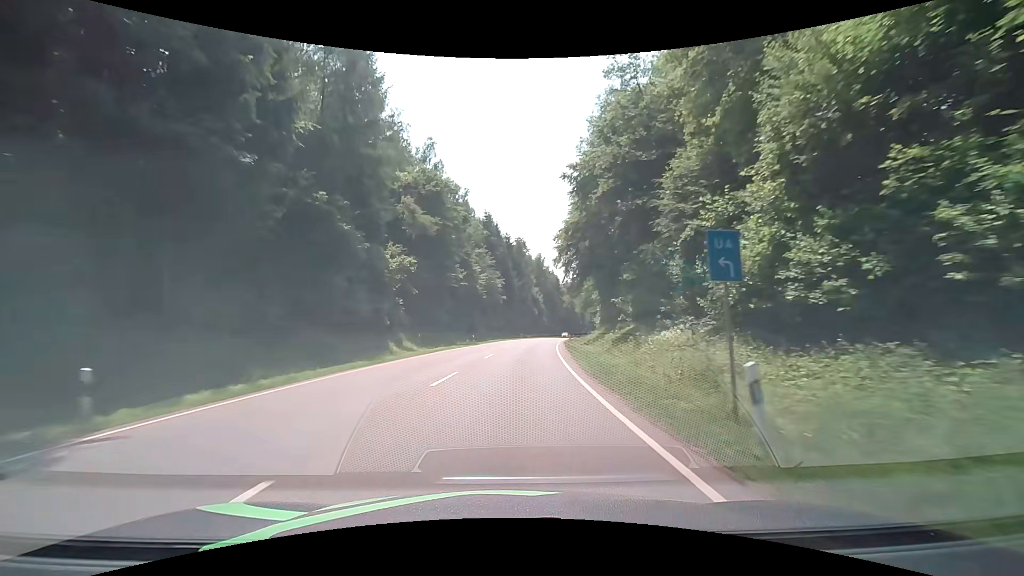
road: secondary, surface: asphalt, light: Day
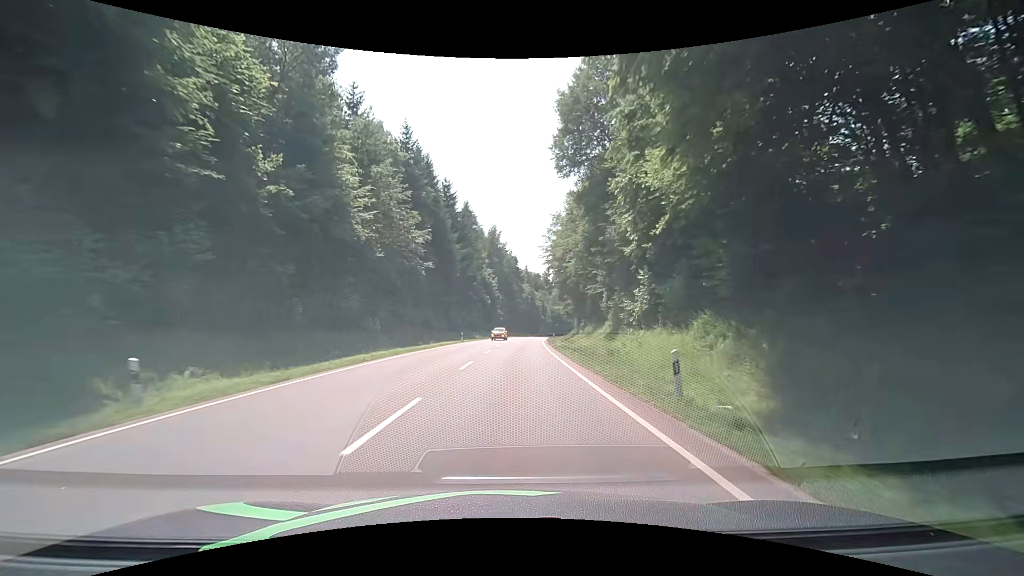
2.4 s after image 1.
(+1.8, +43.2) m; +5°
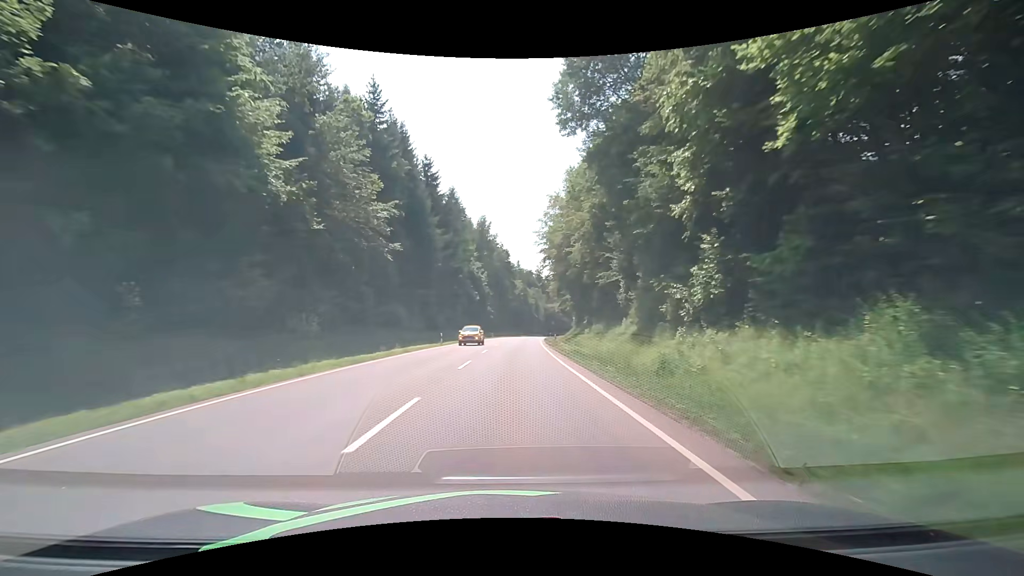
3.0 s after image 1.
(+0.1, +10.8) m; +1°
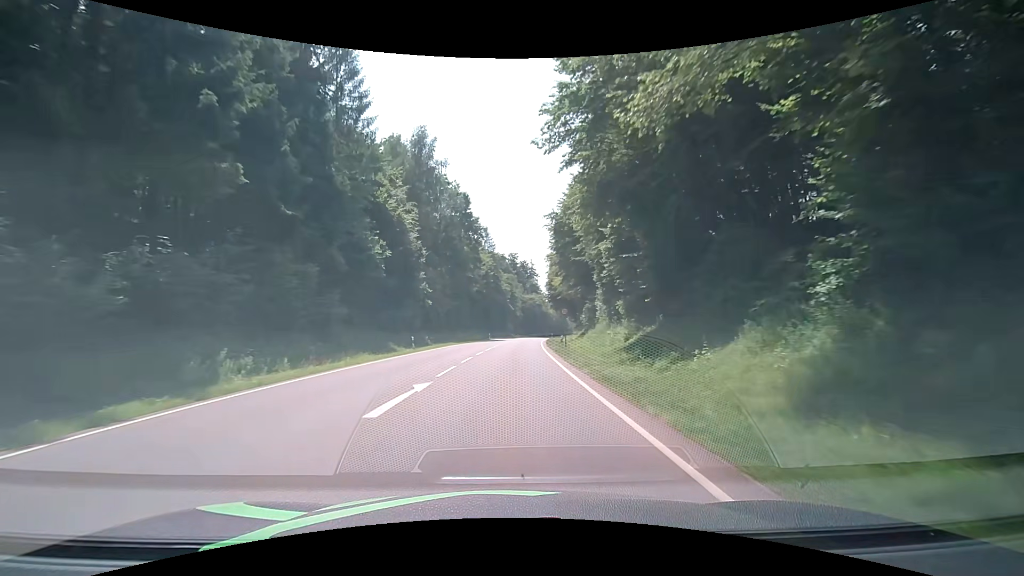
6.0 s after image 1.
(+2.0, +54.2) m; +3°
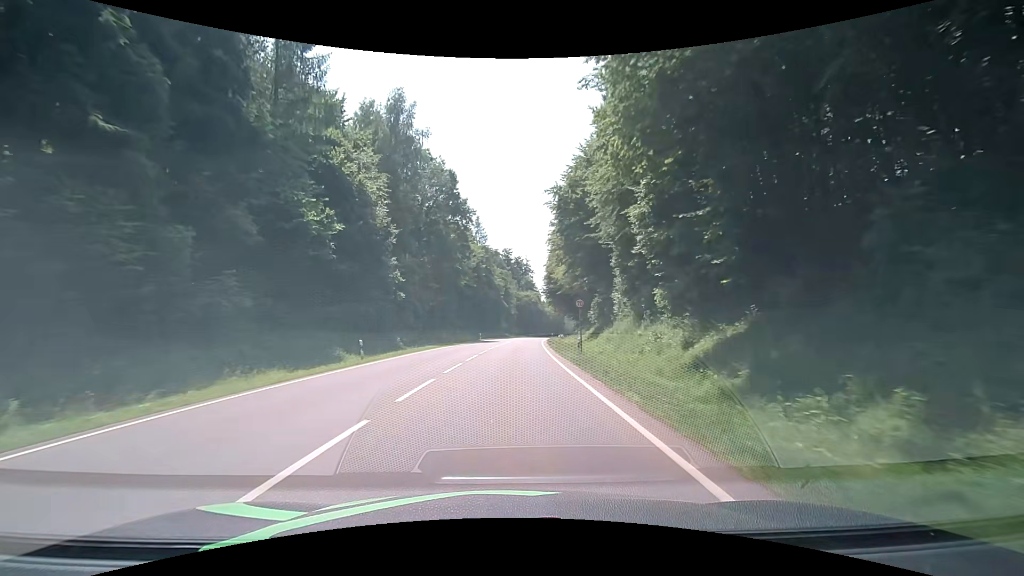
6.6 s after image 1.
(+0.1, +10.8) m; +1°
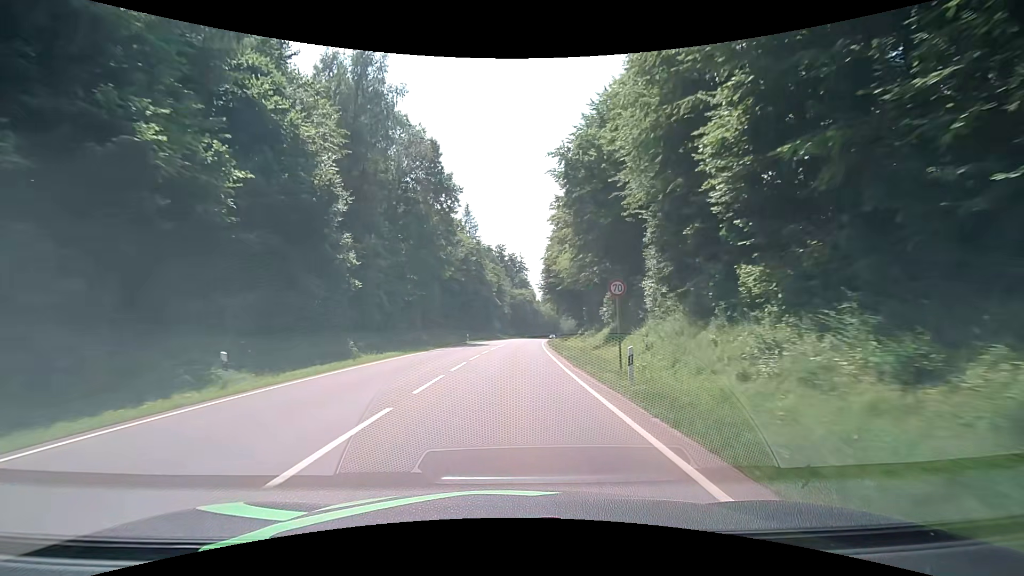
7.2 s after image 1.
(0.0, +10.8) m; 0°
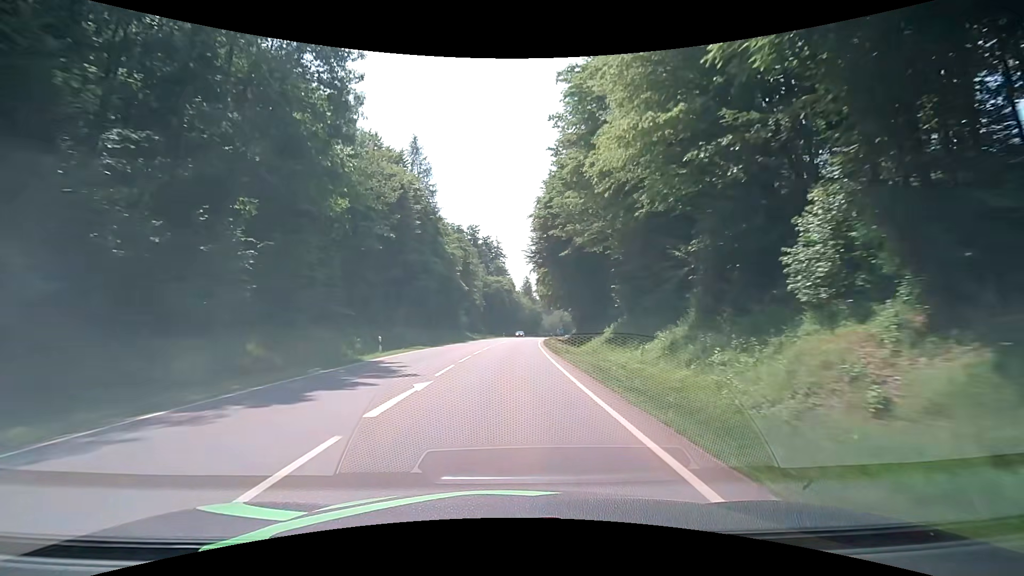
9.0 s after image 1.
(+0.8, +32.5) m; +3°
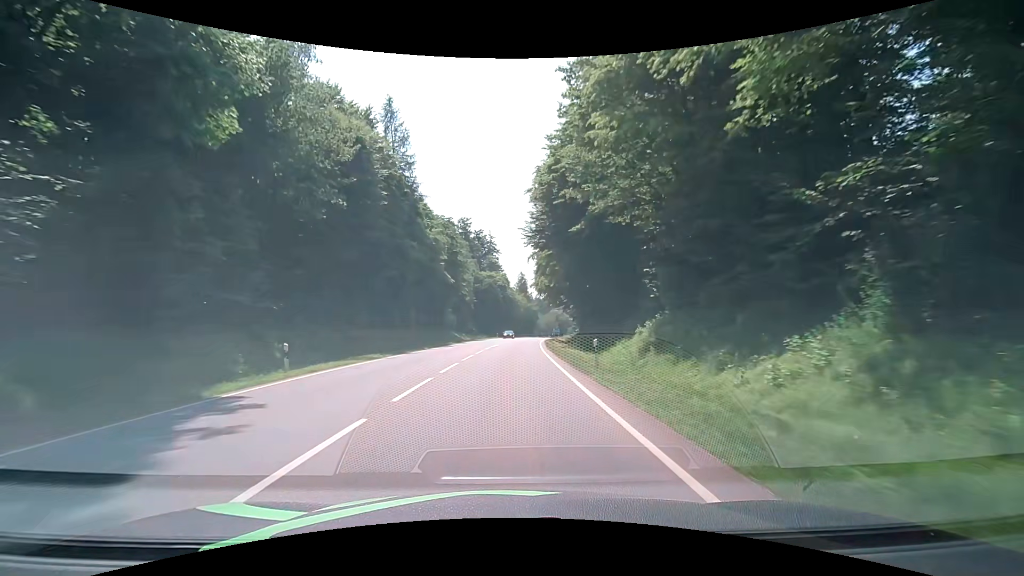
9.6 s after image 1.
(0.0, +10.8) m; +1°
(0, +10) (0, +20) (0, +30) (0, +40) (+1, +50) (+1, +60) (+2, +70) (+3, +80) (+4, +90) (+5, +100) m
